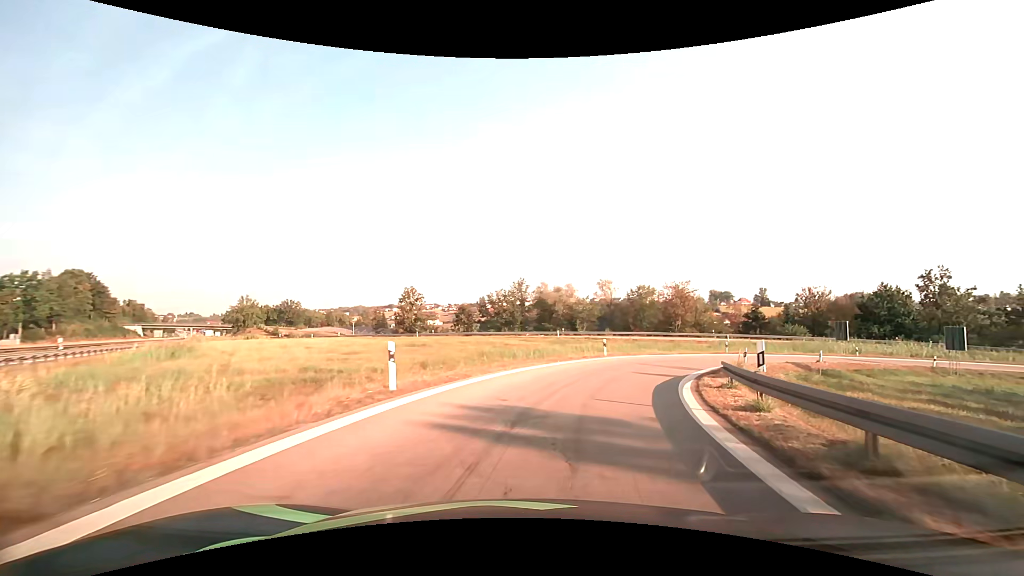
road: motorway_link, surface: asphalt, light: Day
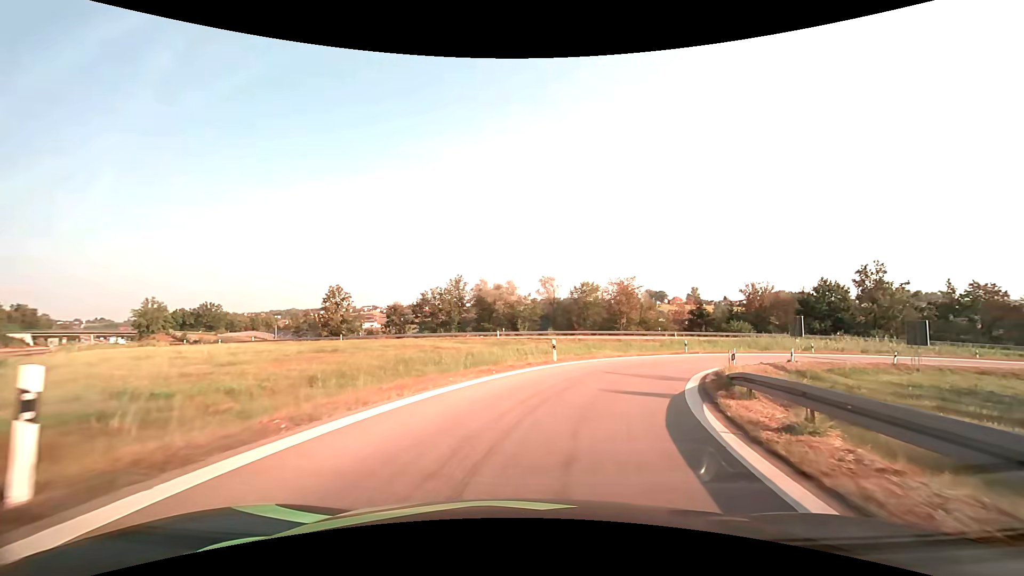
(+0.4, +6.5) m; +6°
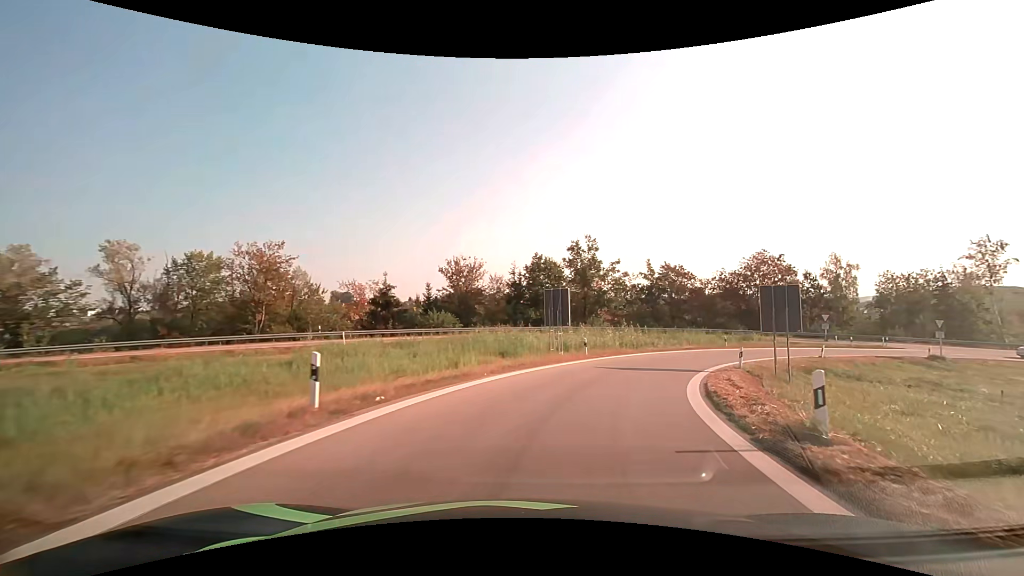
(+9.0, +29.6) m; +35°
(+1, +10) (+4, +20) (+8, +28) (+15, +36) (+22, +43) (+31, +48) (+40, +51) (+50, +52) (+60, +52) (+70, +49) m
